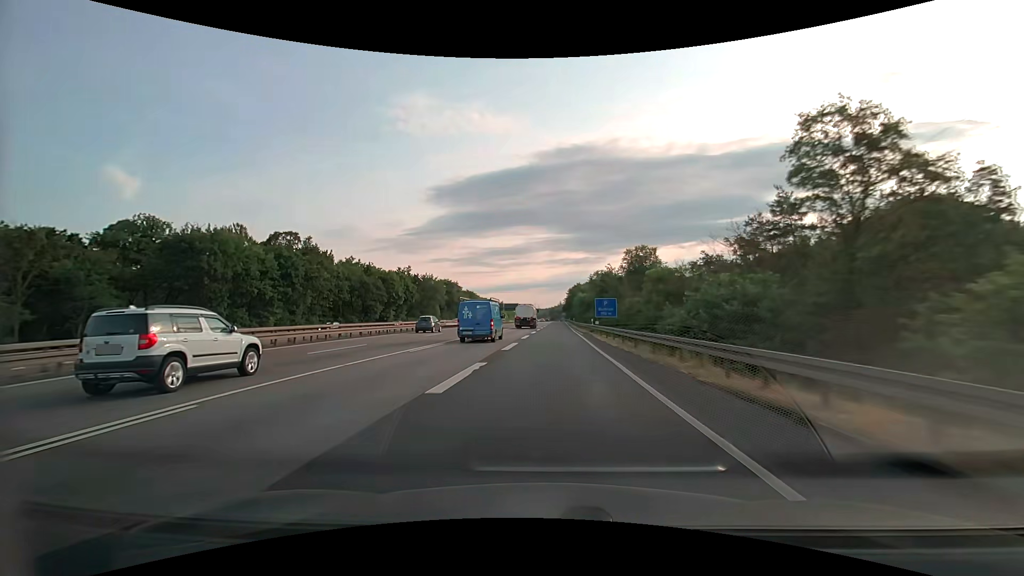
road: motorway_link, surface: asphalt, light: Day
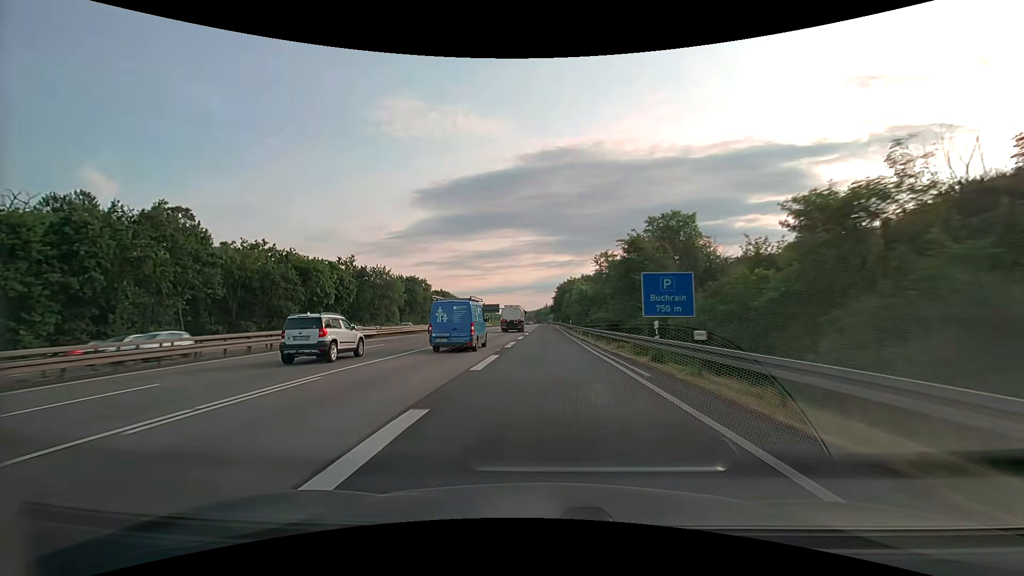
(+0.8, +31.4) m; +2°
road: motorway
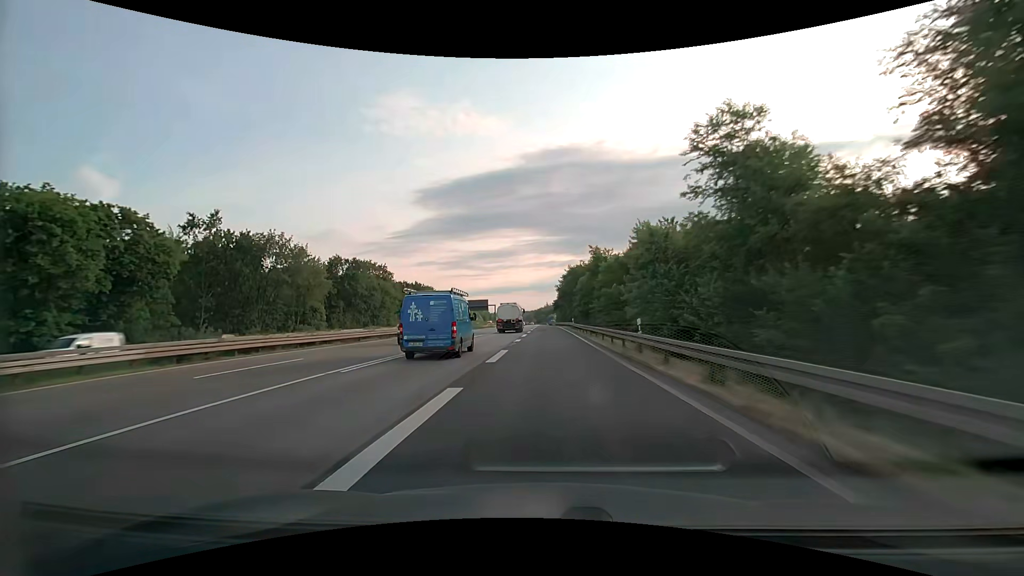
(+0.1, +45.5) m; 0°
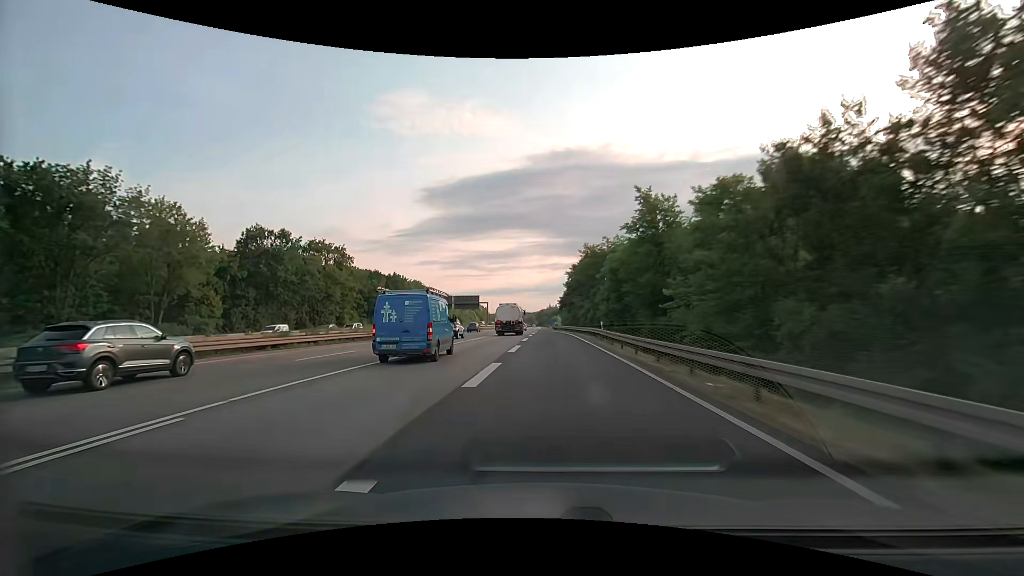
(-0.1, +29.6) m; 0°
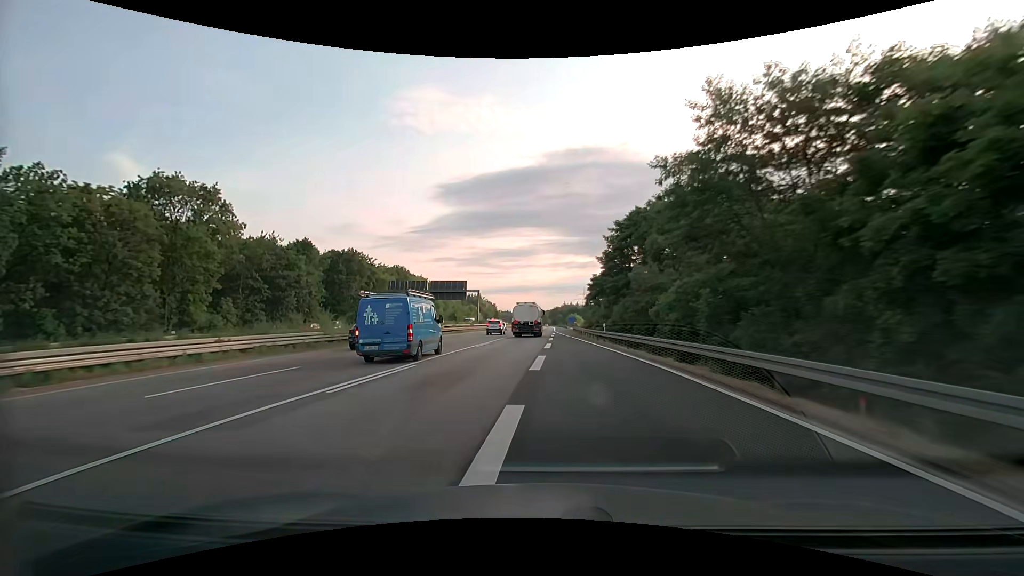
(-0.5, +44.1) m; -2°
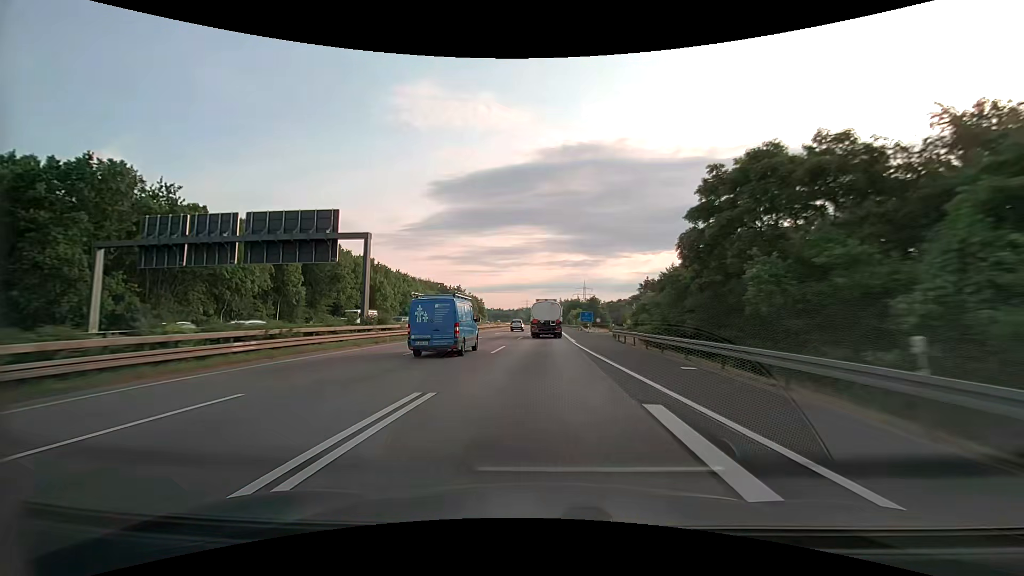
(-0.4, +59.6) m; 0°
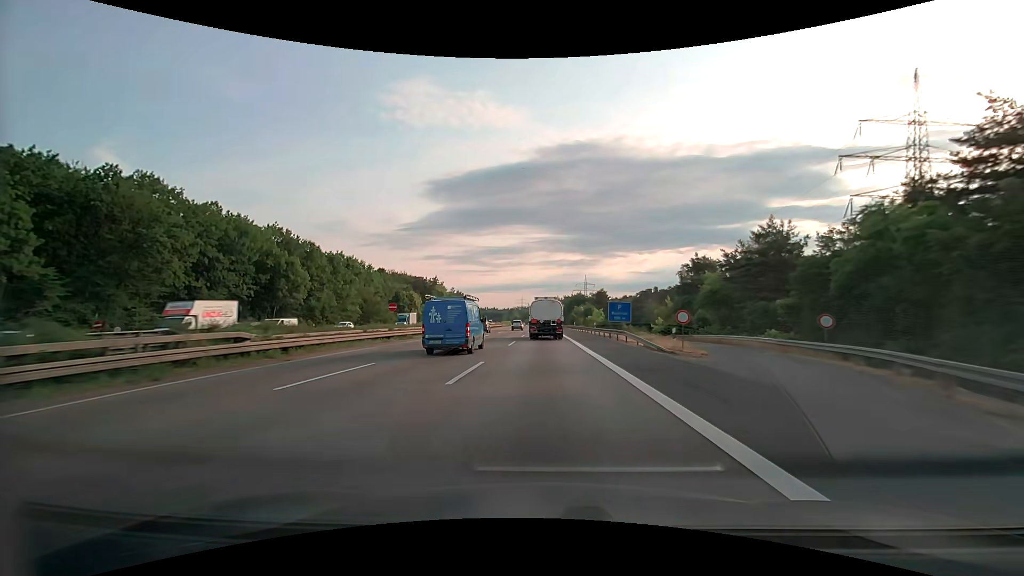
(+0.5, +45.8) m; +1°
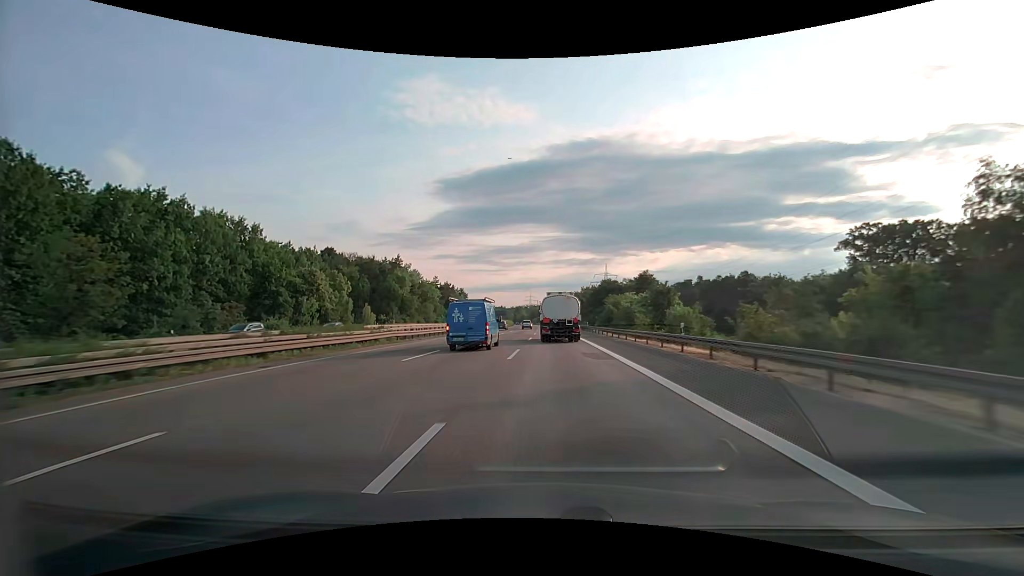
(-0.3, +63.1) m; -1°
(0, +10) (0, +20) (0, +30) (-1, +40) (-1, +50) (-1, +60) (-2, +70) (-2, +80) (-2, +90) (-3, +100) m
